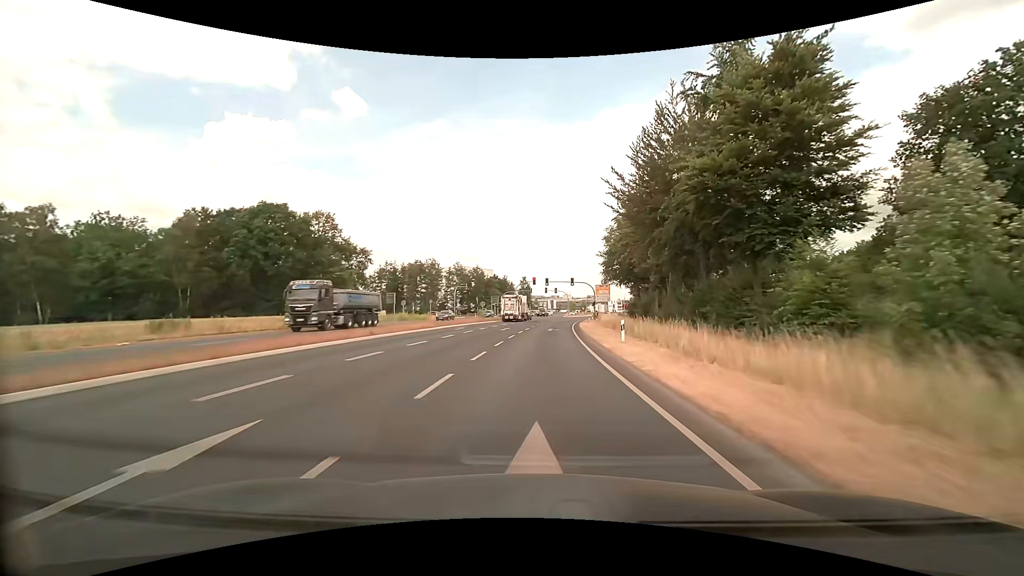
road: primary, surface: asphalt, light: Day
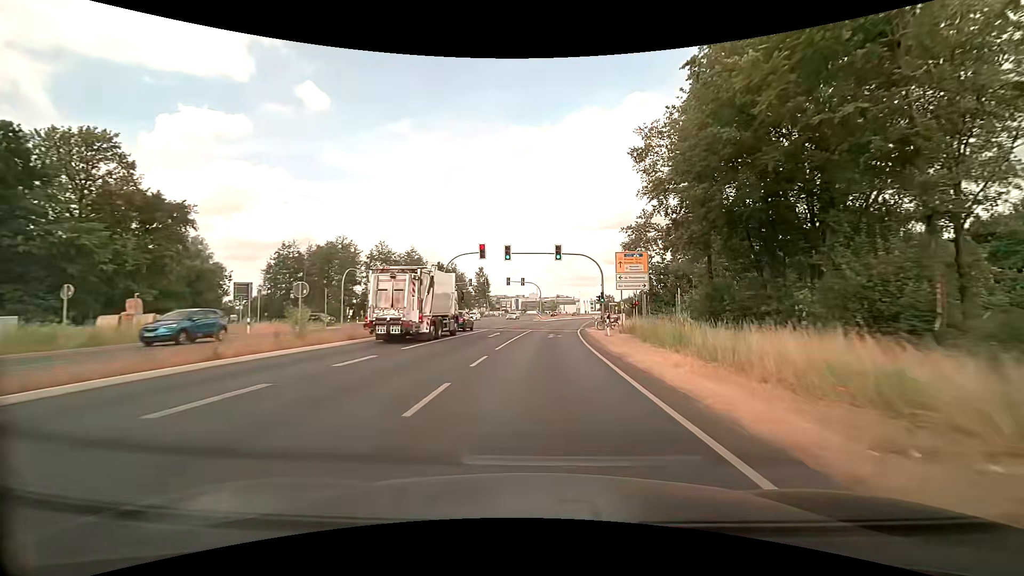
(+1.4, +43.2) m; +4°
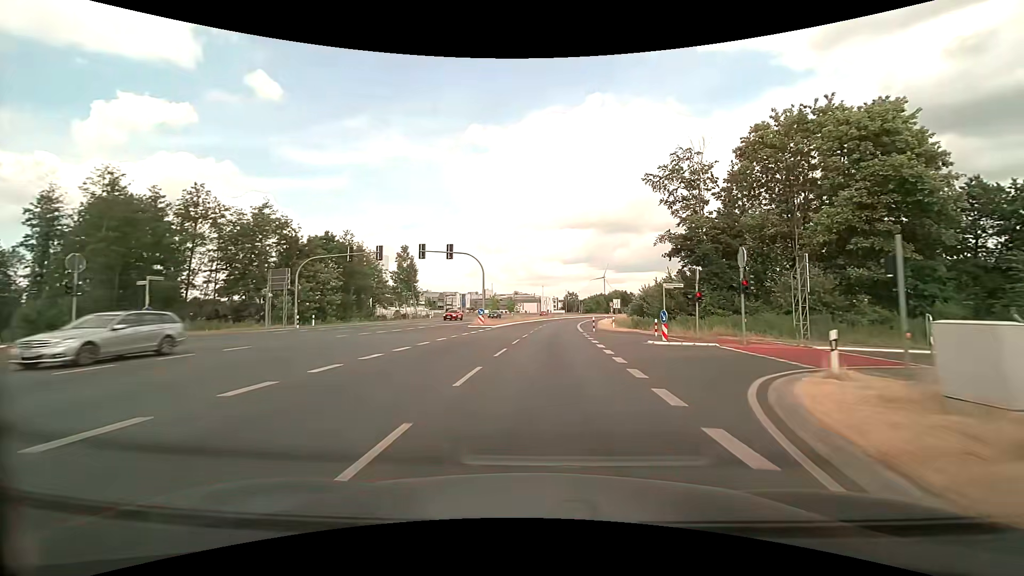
(+1.8, +43.1) m; +5°
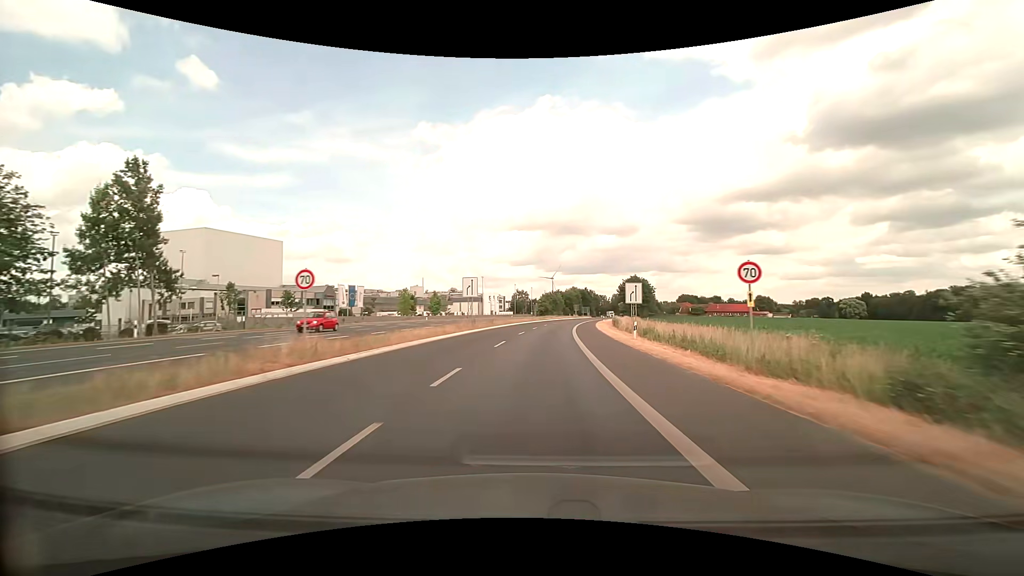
(+3.0, +53.8) m; +6°
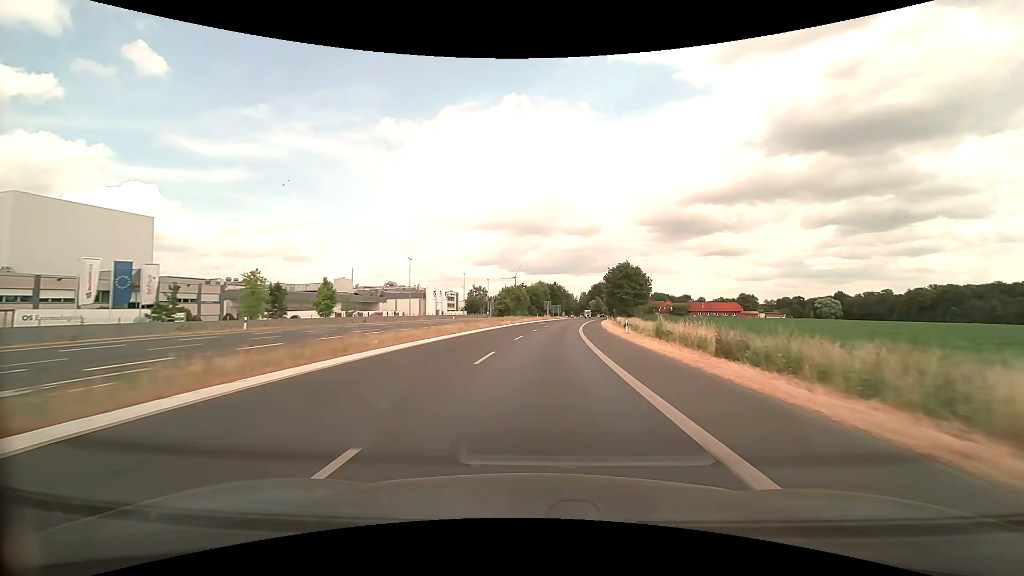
(+1.6, +43.1) m; +4°
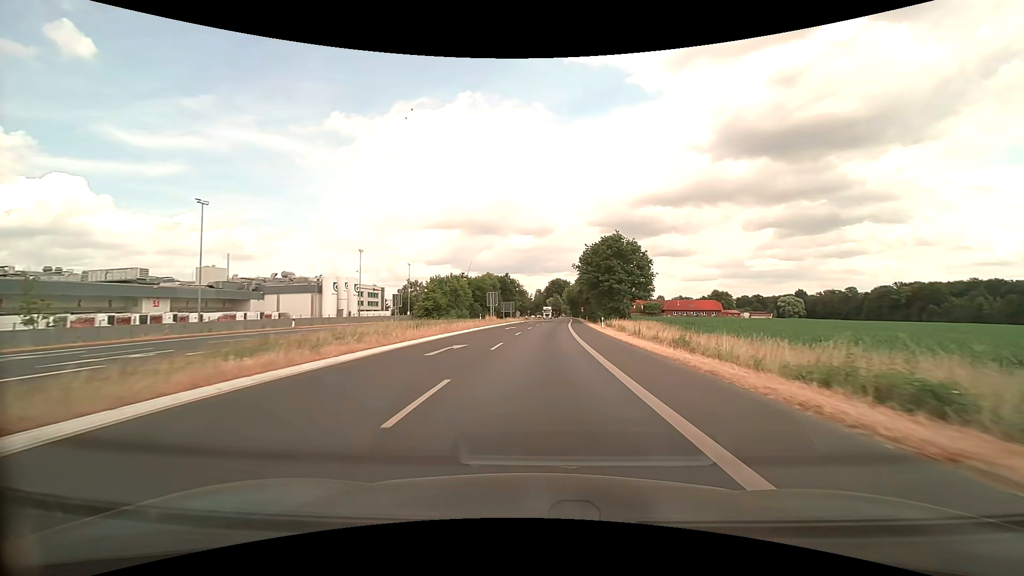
(+2.1, +43.1) m; +5°
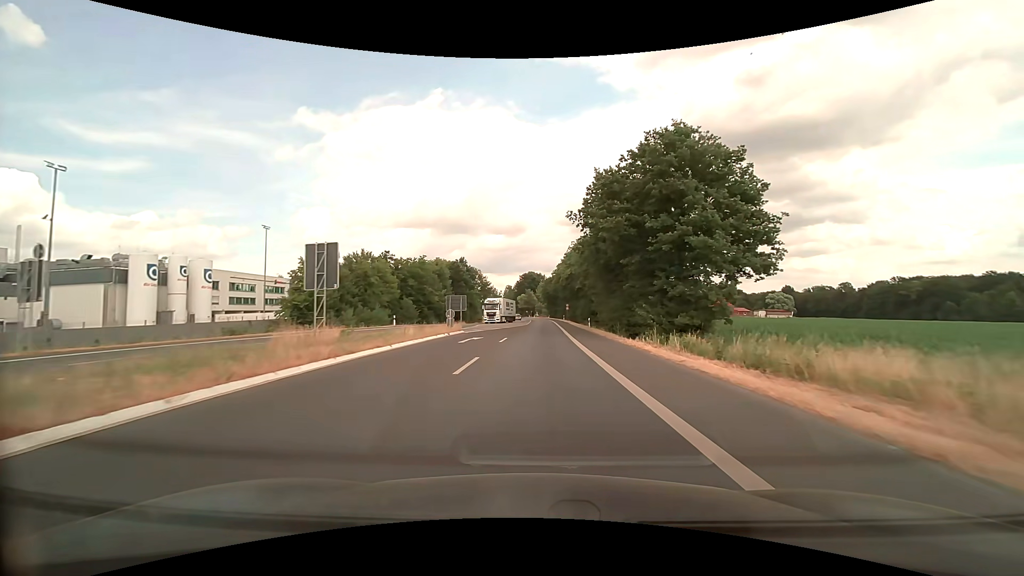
(+1.4, +43.1) m; +3°
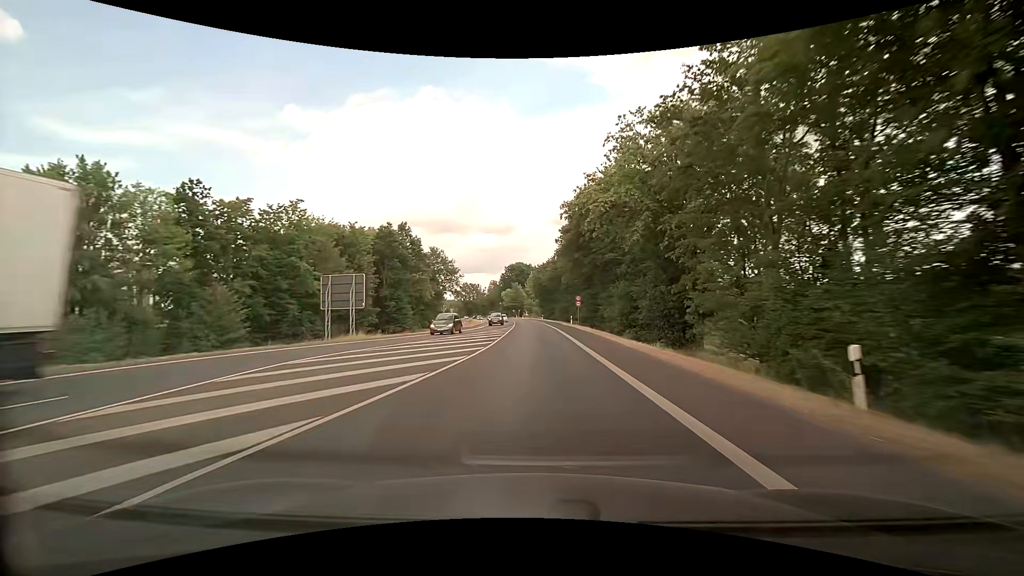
(+0.4, +43.2) m; +1°
(0, +10) (0, +20) (0, +30) (0, +40) (0, +50) (0, +60) (-1, +70) (-1, +80) (-2, +90) (-2, +100) m
